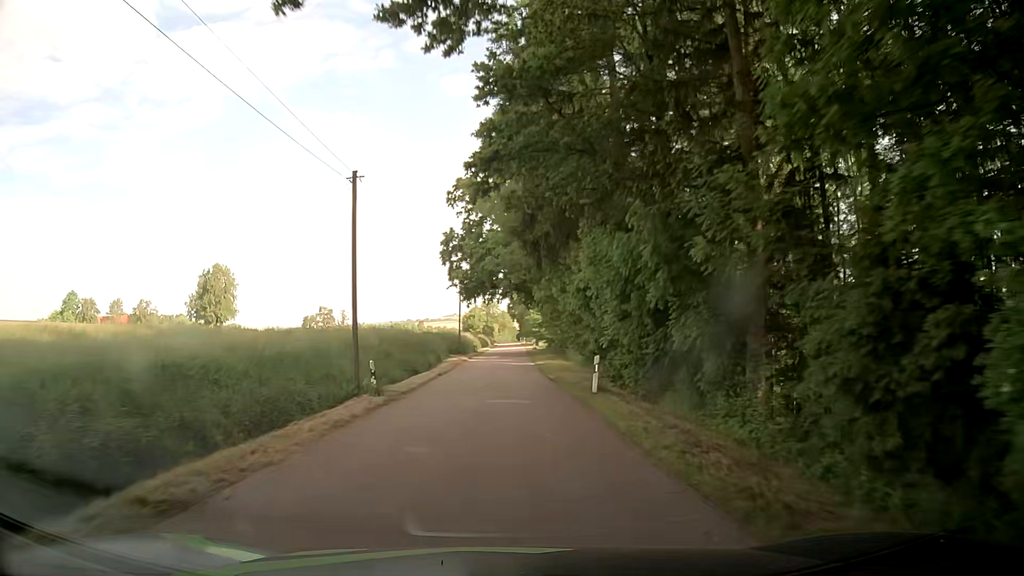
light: Day
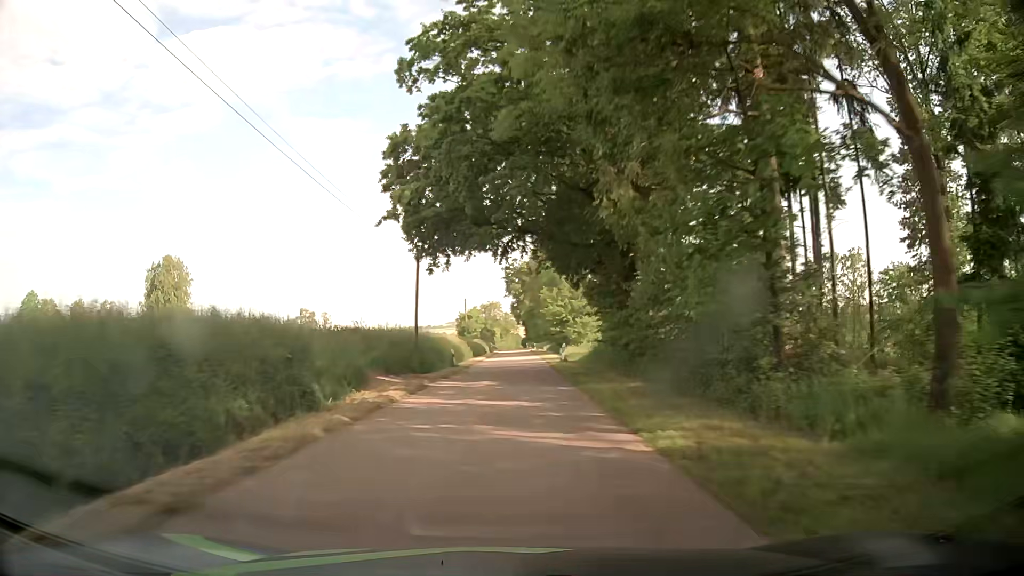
(-0.2, +31.2) m; 0°
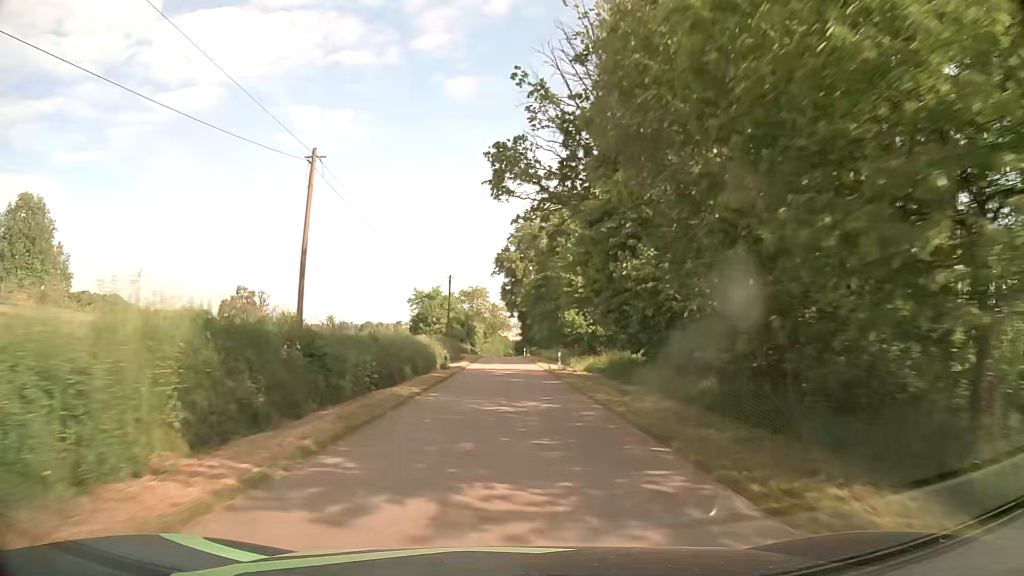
(+0.2, +53.7) m; +1°
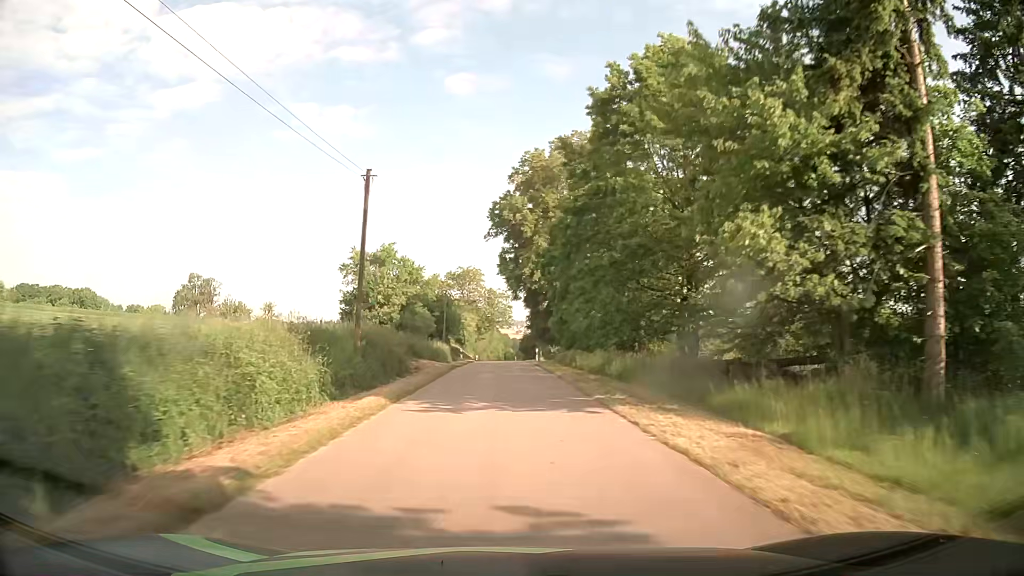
(+0.1, +32.6) m; 0°
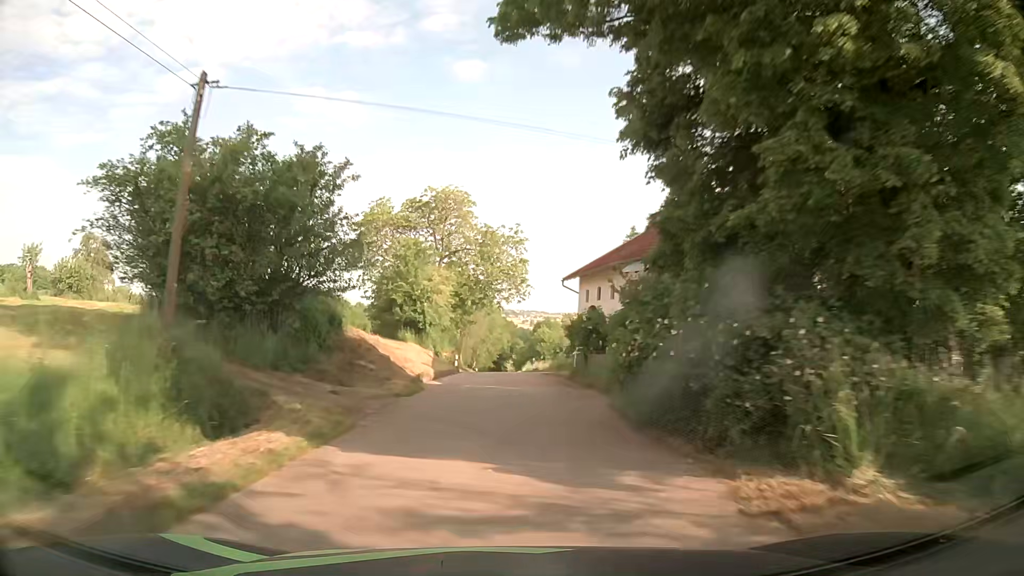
(-0.4, +51.1) m; -1°
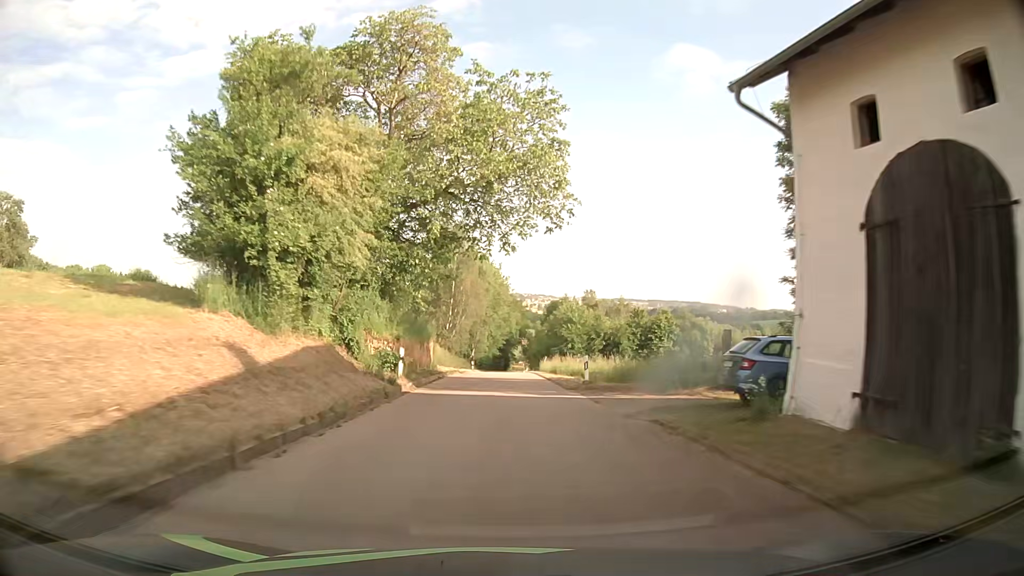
(-0.1, +29.7) m; 0°
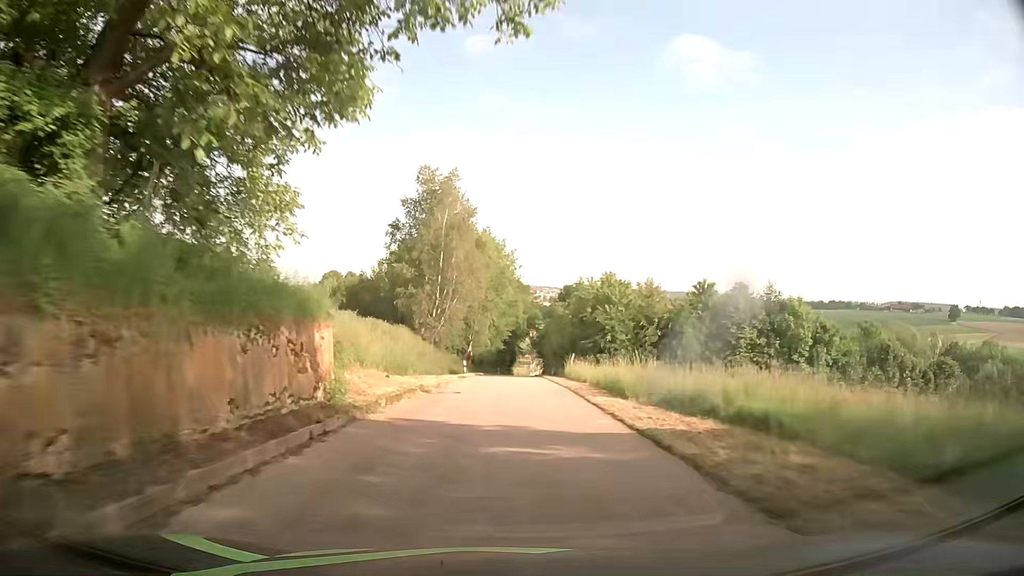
(0.0, +20.0) m; 0°
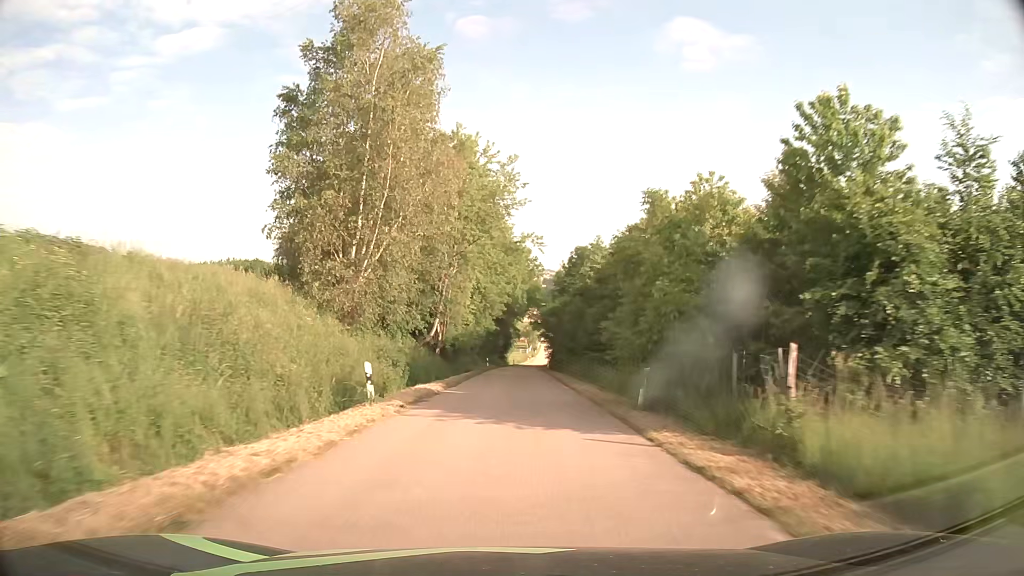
(+0.1, +30.8) m; +1°
(0, +10) (0, +20) (0, +30) (+1, +40) (+1, +50) (+1, +60) (+2, +70) (+2, +80) (+3, +90) (+3, +100) m
